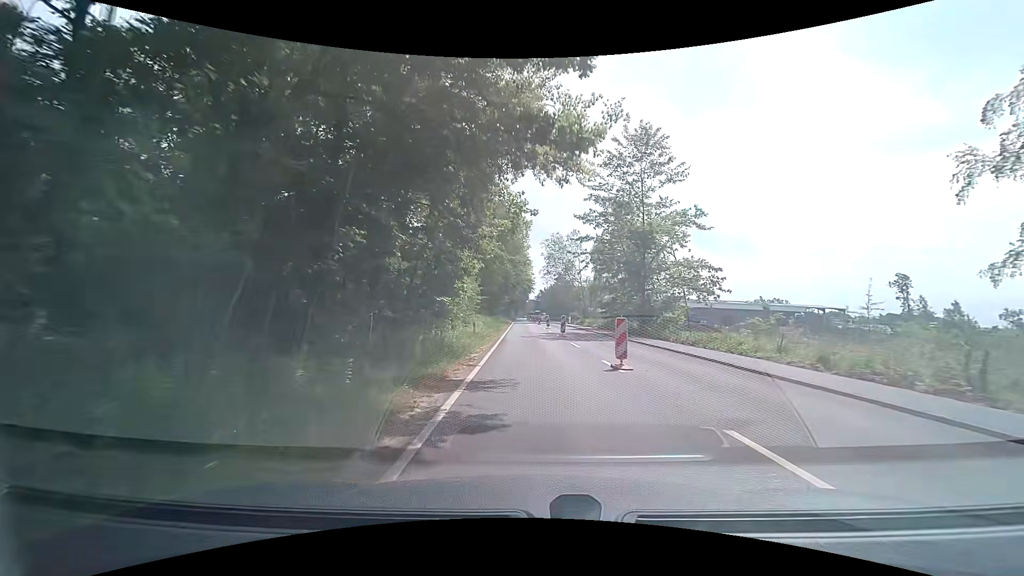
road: secondary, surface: asphalt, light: Day
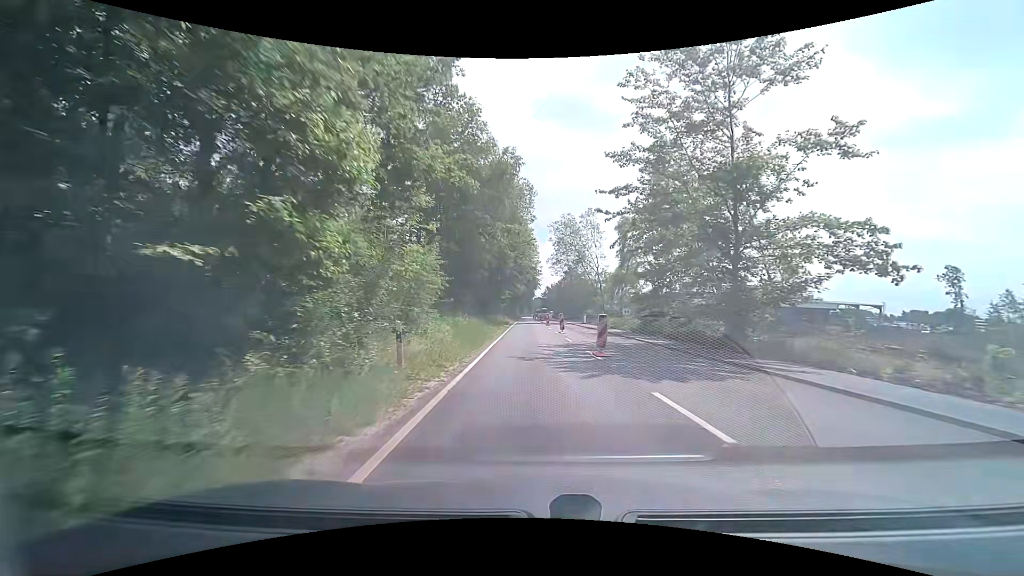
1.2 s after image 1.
(+0.2, +15.5) m; -1°
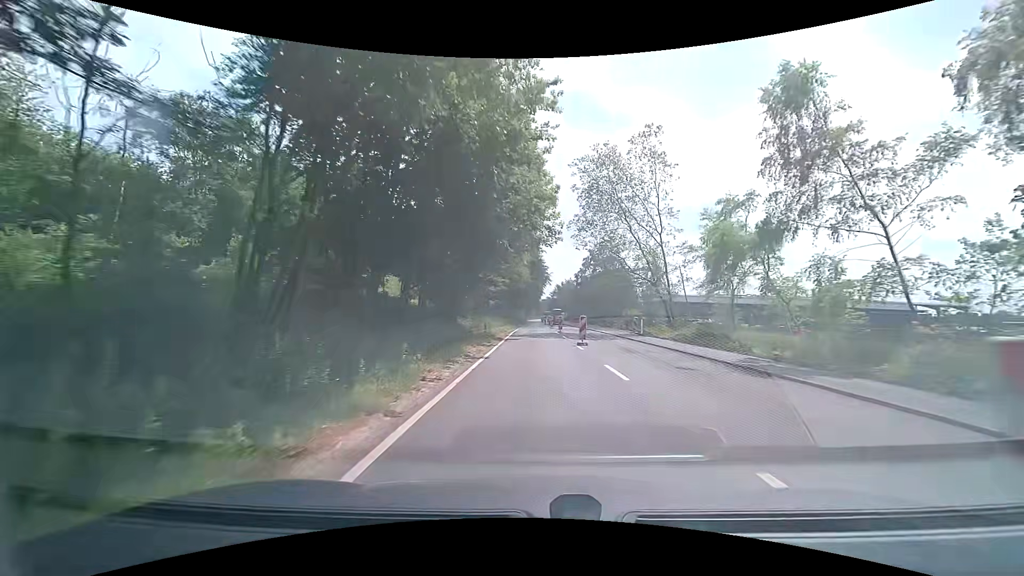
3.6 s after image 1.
(+0.1, +30.9) m; 0°
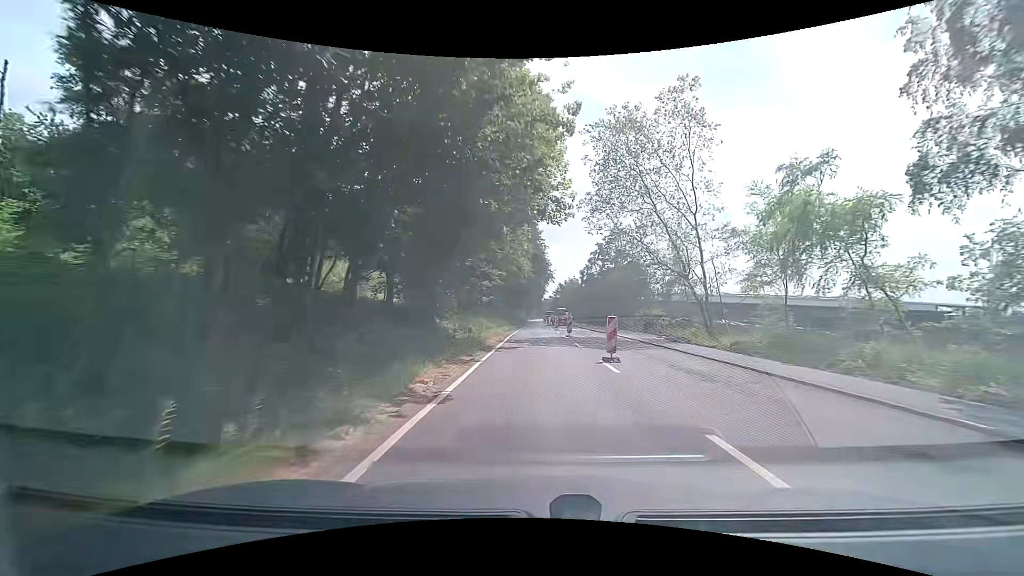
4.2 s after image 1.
(0.0, +7.7) m; -1°
(0, +10) (0, +20) (0, +30) (0, +40) (0, +50) (0, +60) (0, +70) (0, +80) (0, +90) (0, +100) m
